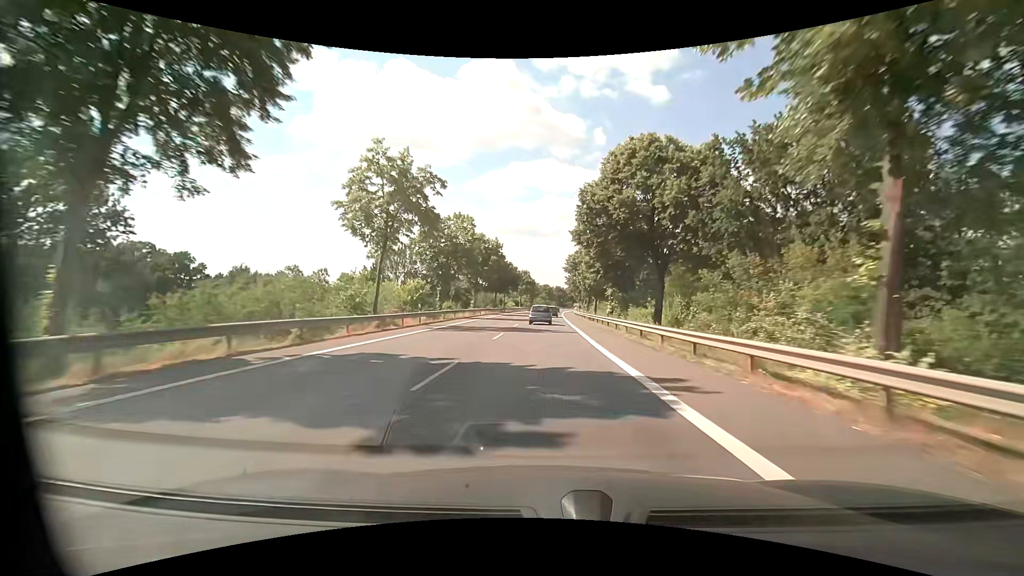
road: primary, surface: asphalt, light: Day
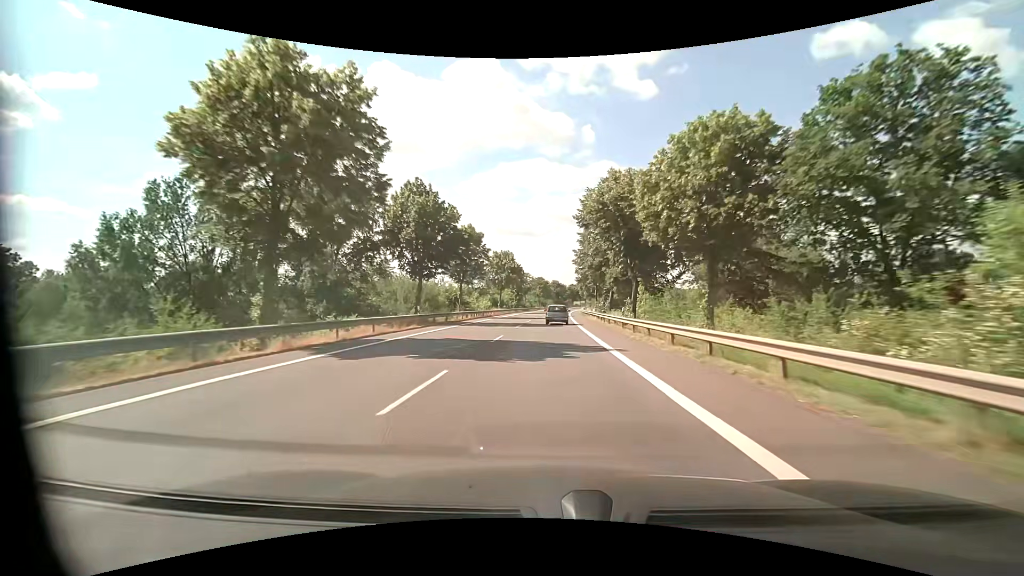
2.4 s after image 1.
(0.0, +49.7) m; 0°
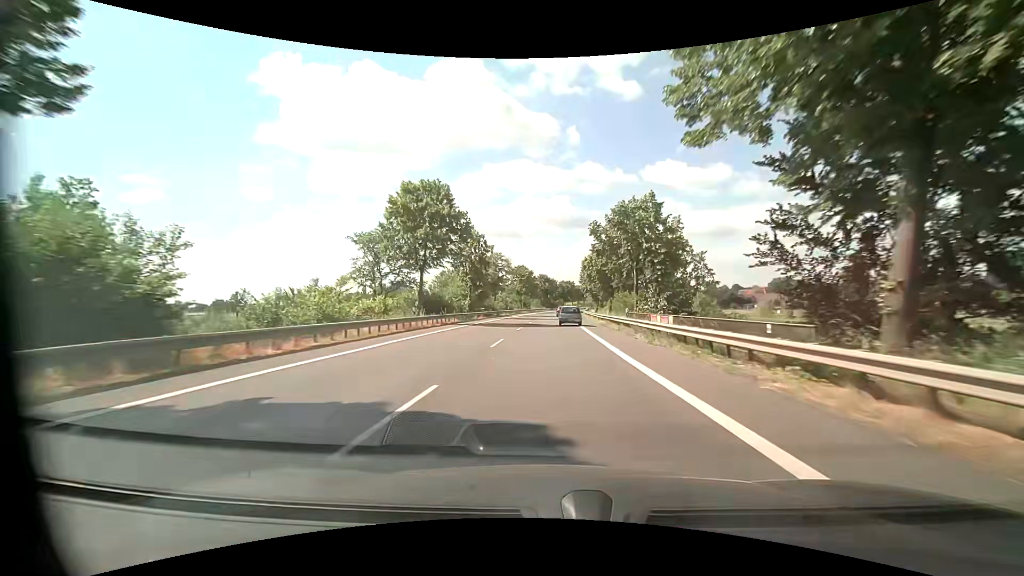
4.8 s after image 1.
(+0.5, +49.8) m; +1°
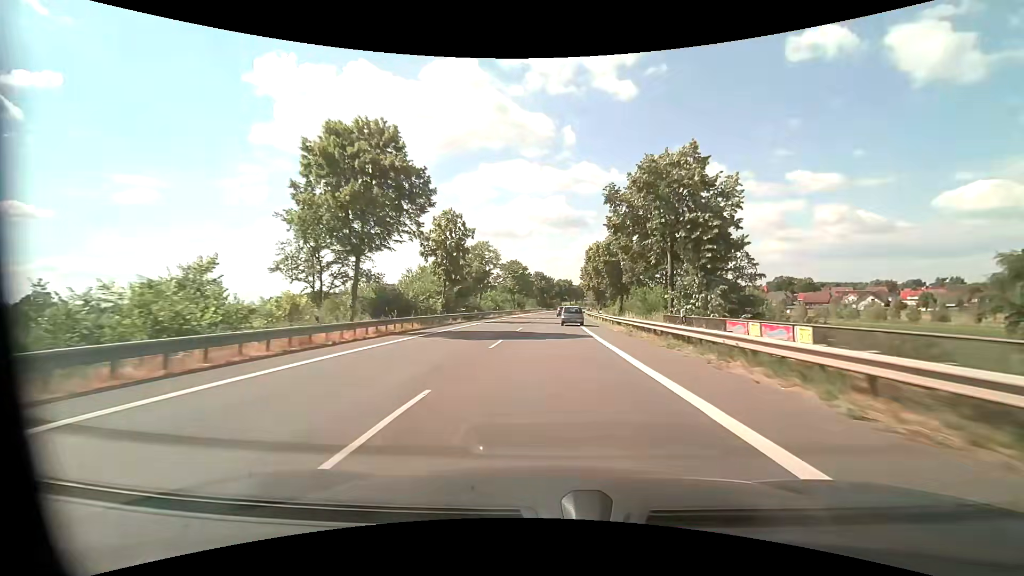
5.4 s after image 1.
(0.0, +12.5) m; 0°
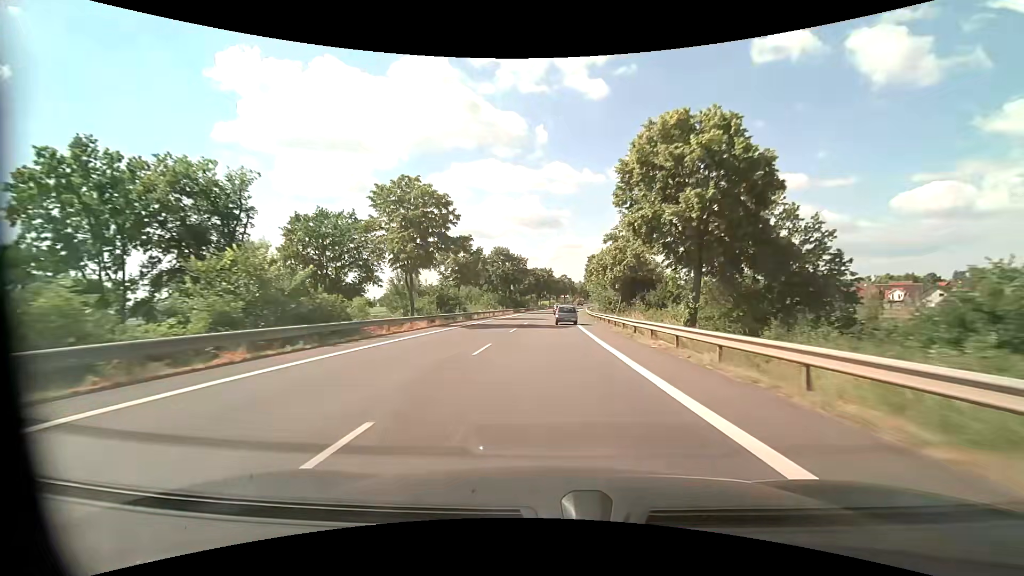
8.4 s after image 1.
(+1.5, +62.3) m; +3°
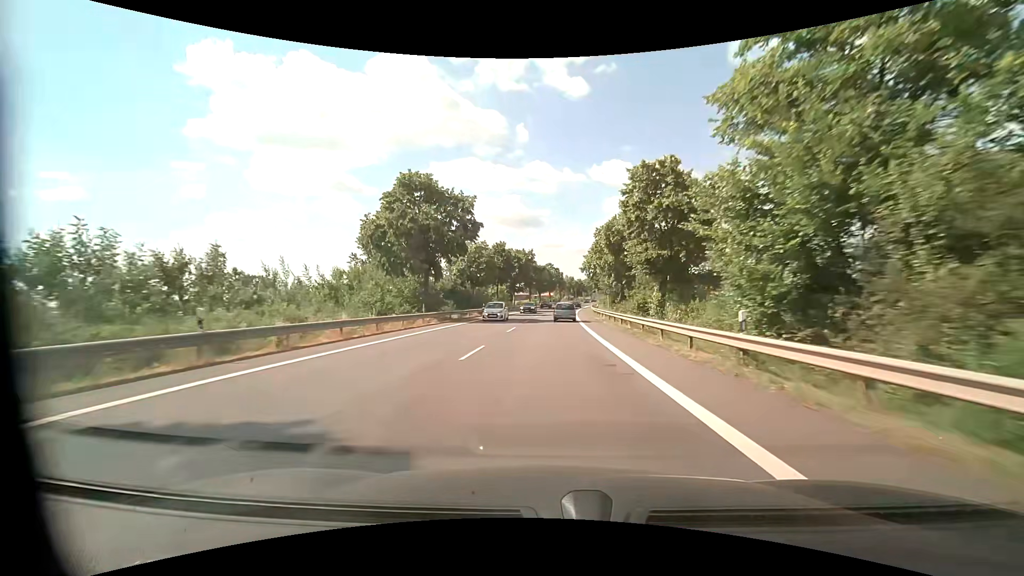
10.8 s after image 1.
(+0.9, +49.9) m; +2°
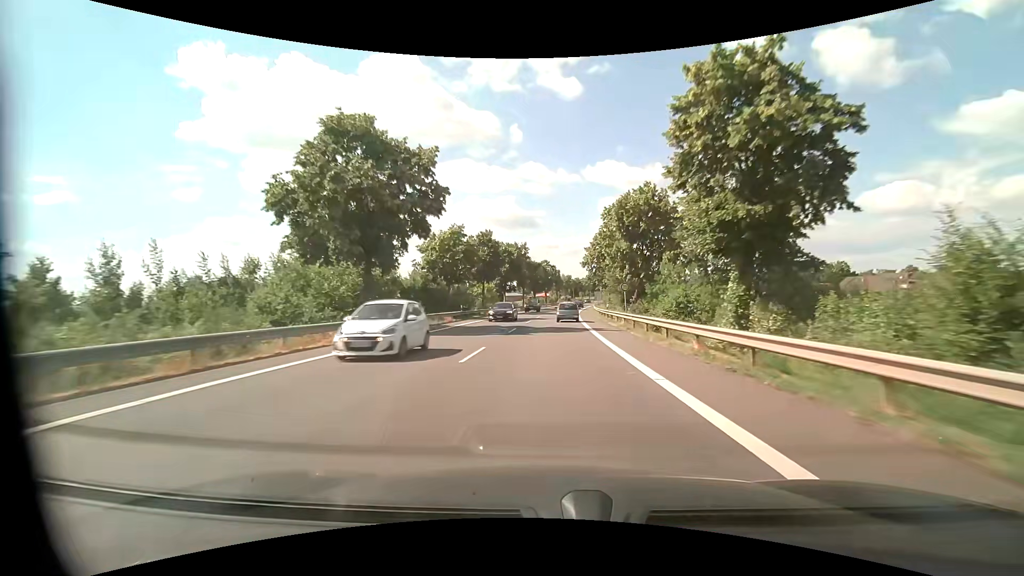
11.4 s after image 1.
(+0.1, +12.3) m; 0°
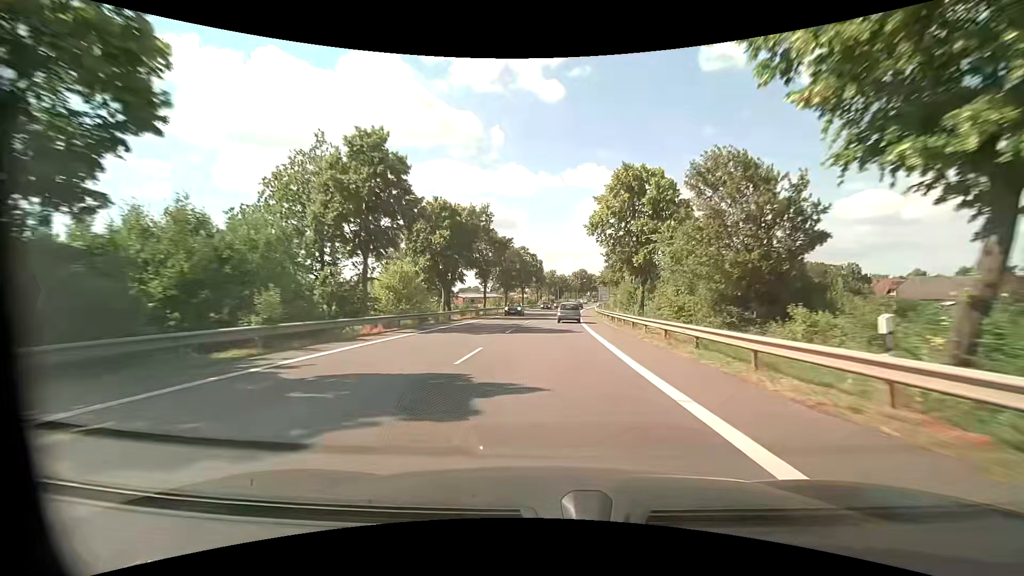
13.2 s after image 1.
(+0.8, +36.3) m; +3°
(0, +10) (0, +20) (0, +30) (+1, +40) (+1, +50) (+2, +60) (+3, +70) (+4, +80) (+5, +90) (+6, +100) m
